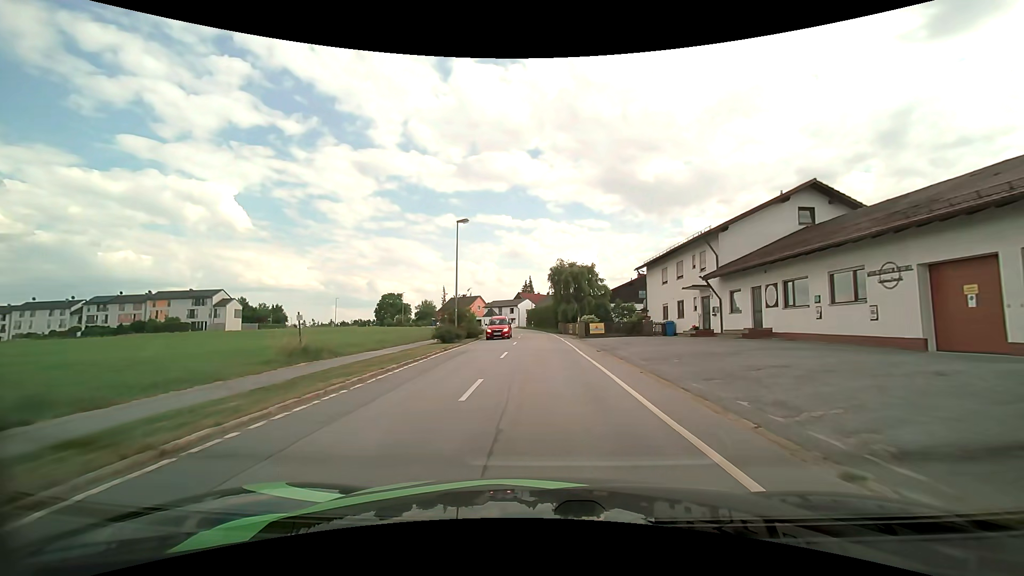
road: tertiary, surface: asphalt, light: Day
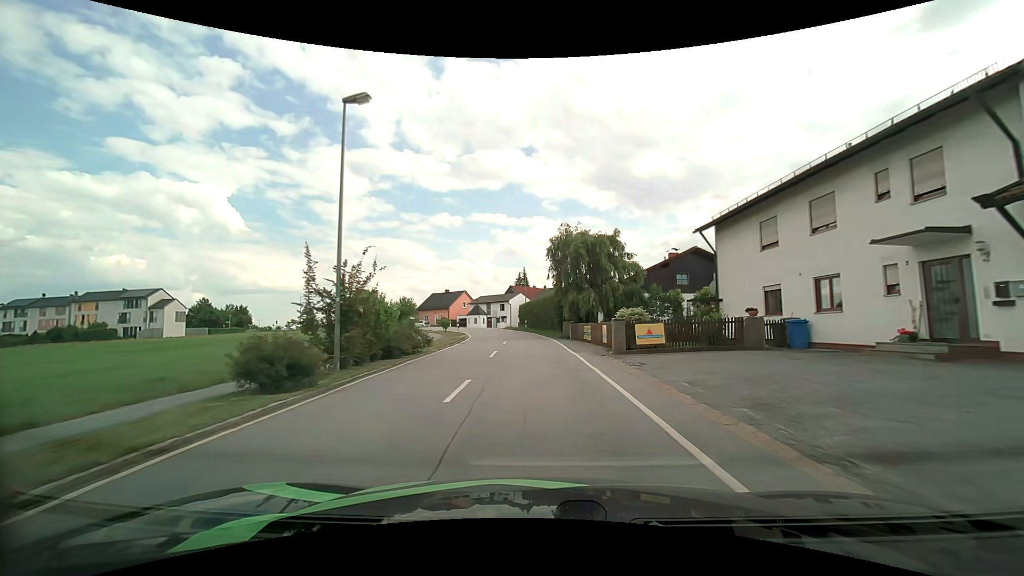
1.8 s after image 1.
(+0.2, +18.5) m; +1°
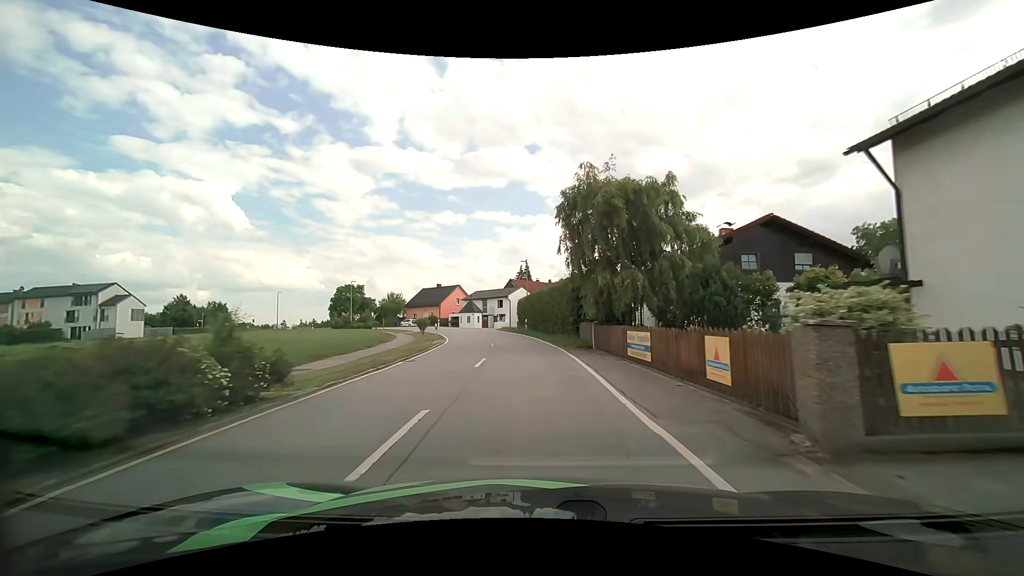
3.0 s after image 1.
(-0.1, +12.7) m; -1°
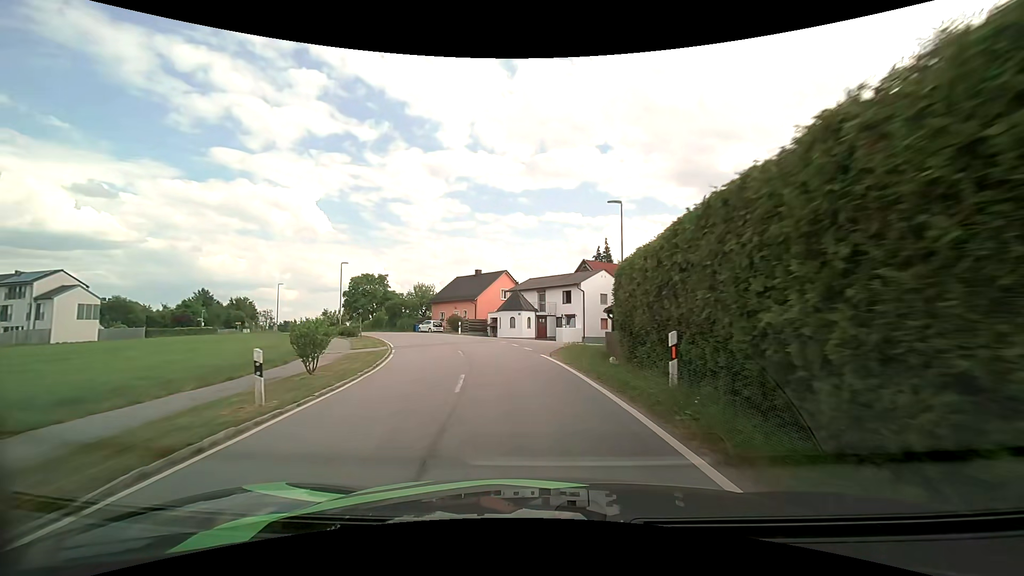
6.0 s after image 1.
(-1.6, +31.0) m; -7°
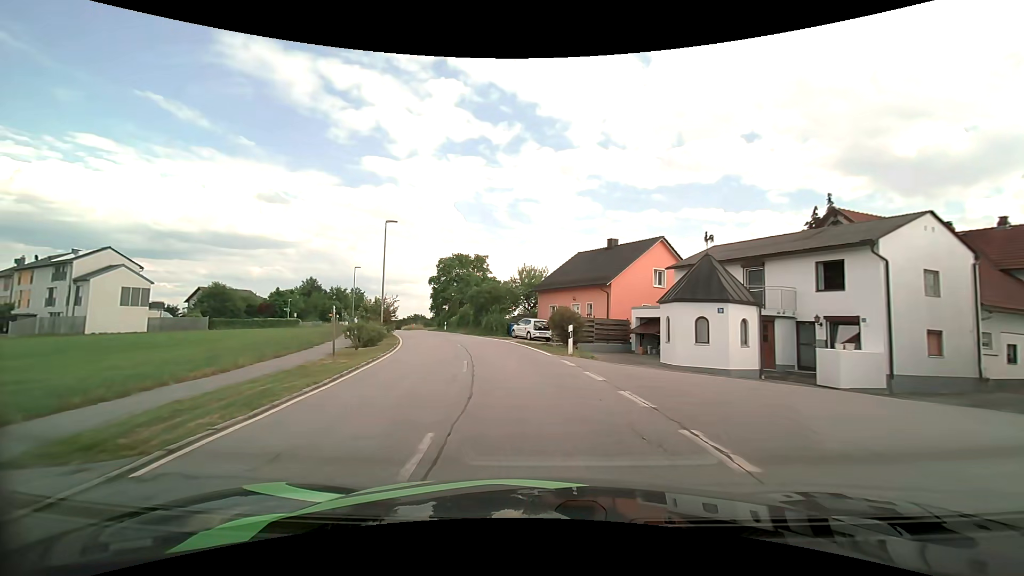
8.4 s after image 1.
(-2.8, +24.5) m; -15°
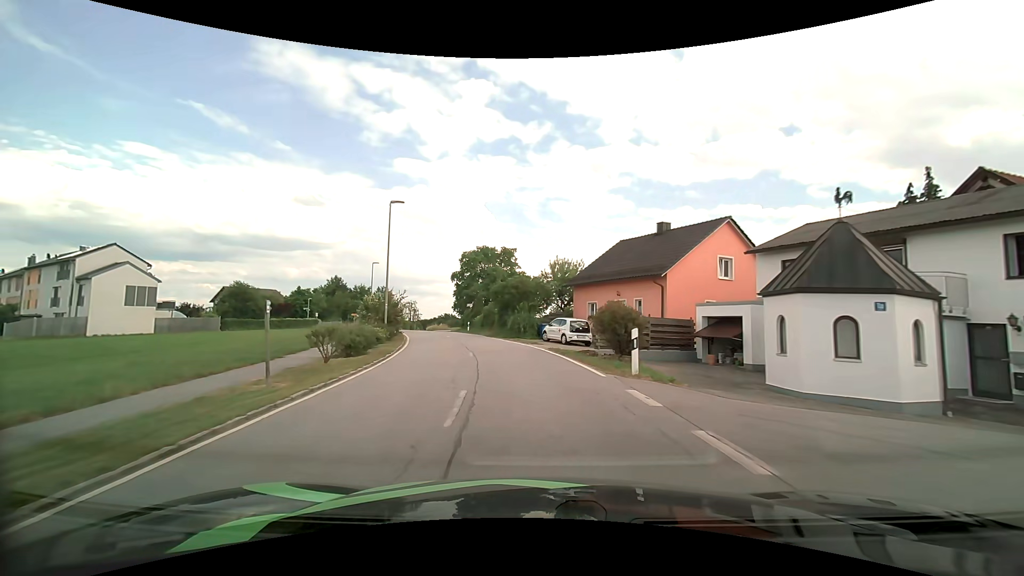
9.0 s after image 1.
(-0.2, +6.1) m; -4°
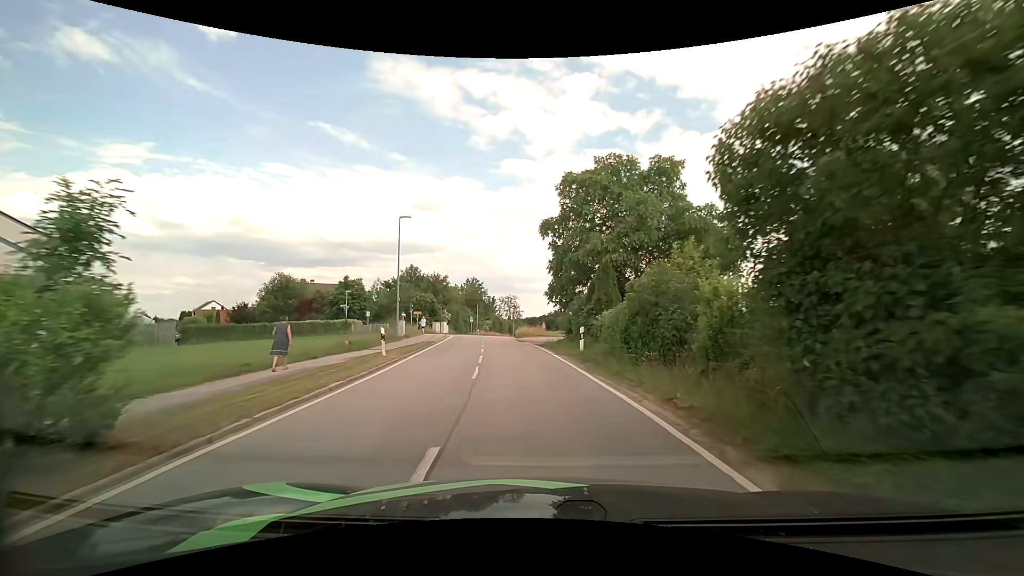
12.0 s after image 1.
(-3.8, +30.7) m; -12°
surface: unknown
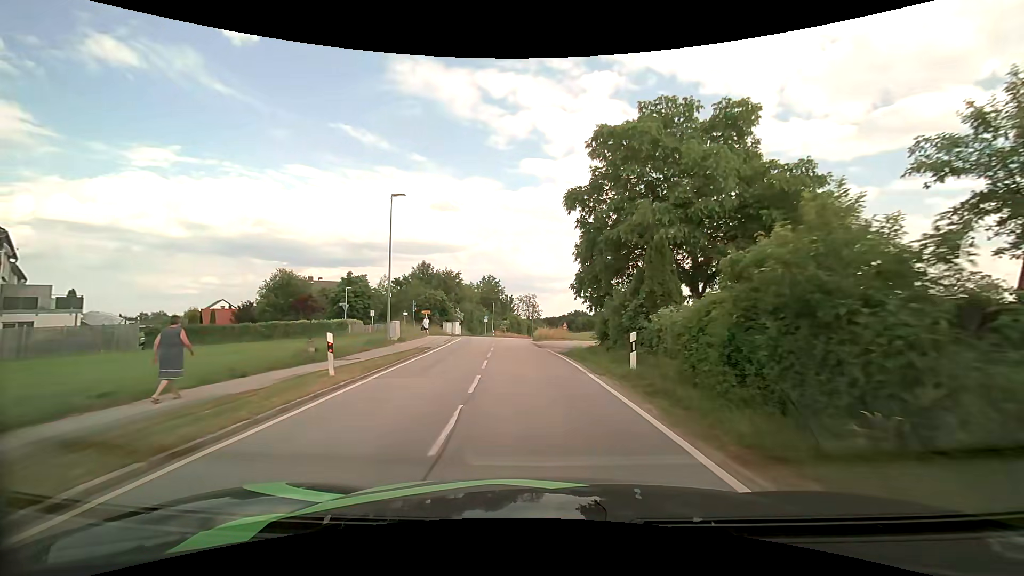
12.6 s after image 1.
(-0.1, +6.3) m; -3°
(0, +10) (-1, +20) (-1, +30) (-2, +40) (-2, +50) (-2, +60) (-1, +70) (0, +80) (+2, +90) (+4, +99) m
